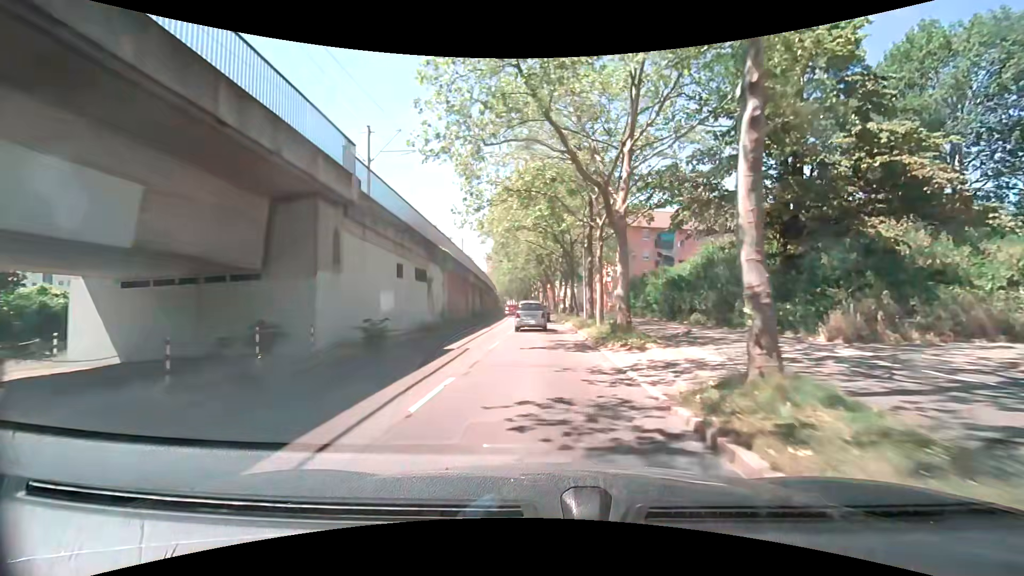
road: tertiary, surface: asphalt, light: Day
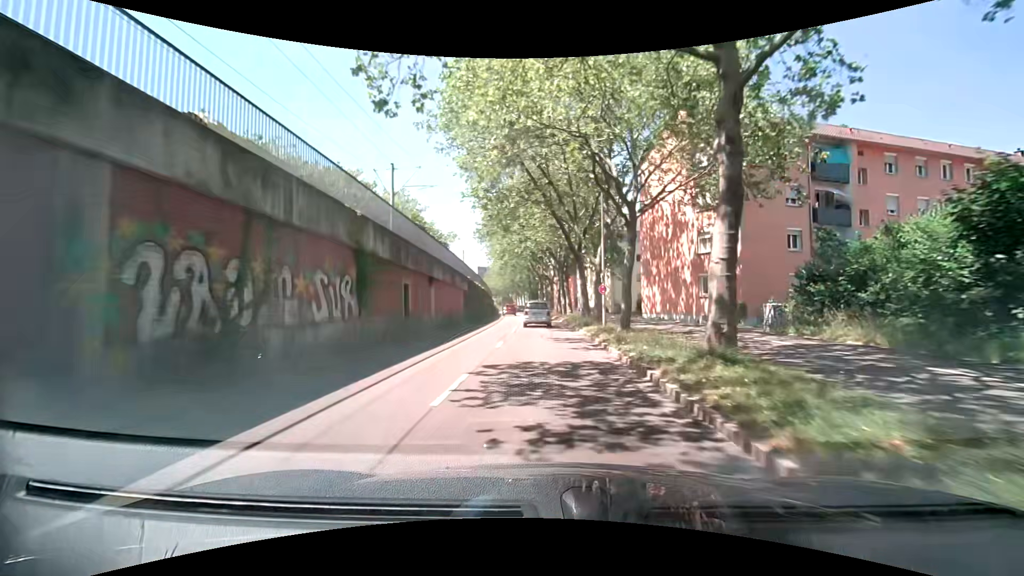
(-0.4, +36.2) m; -2°
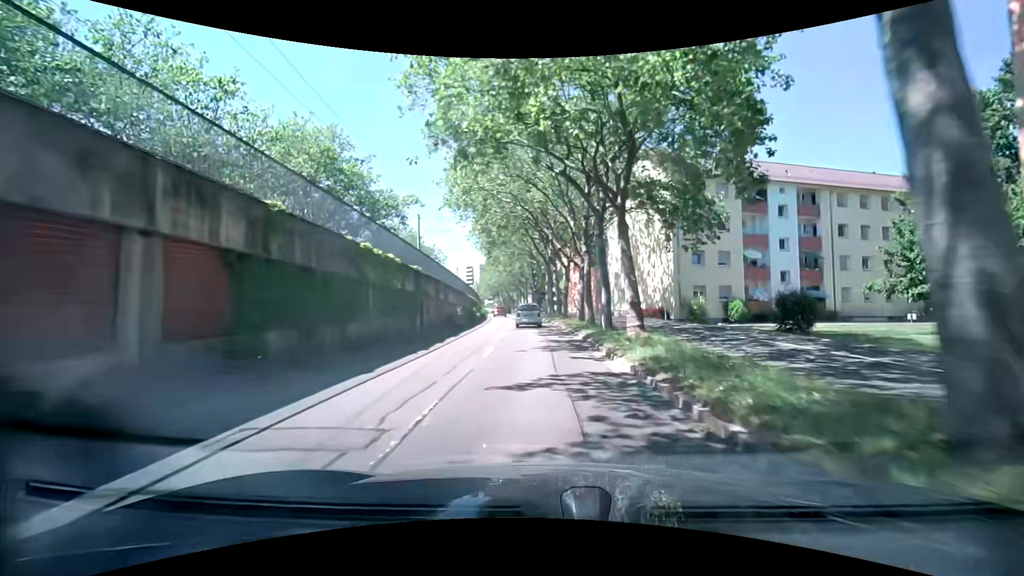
(-0.1, +29.6) m; -1°
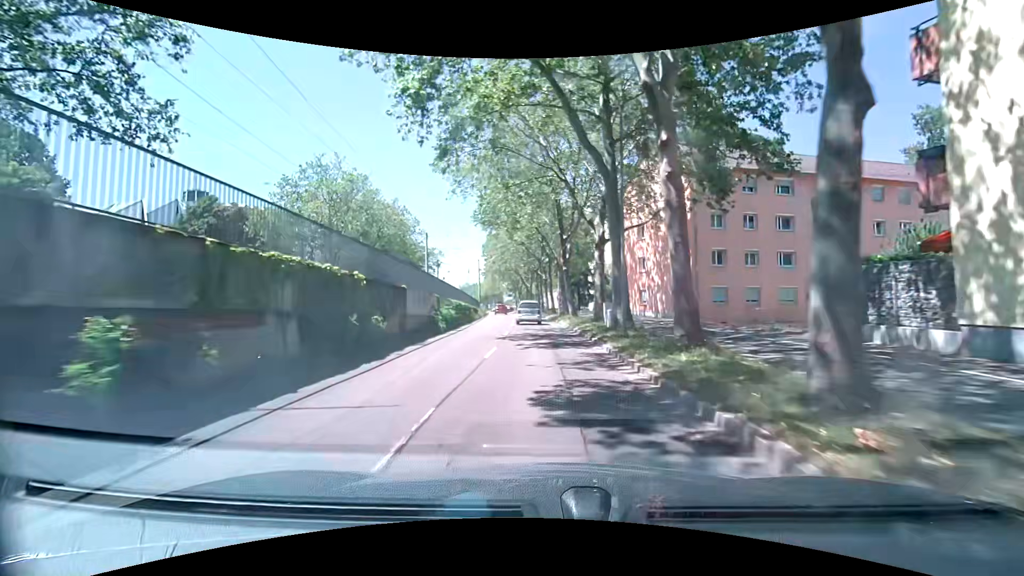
(-1.5, +37.2) m; -3°
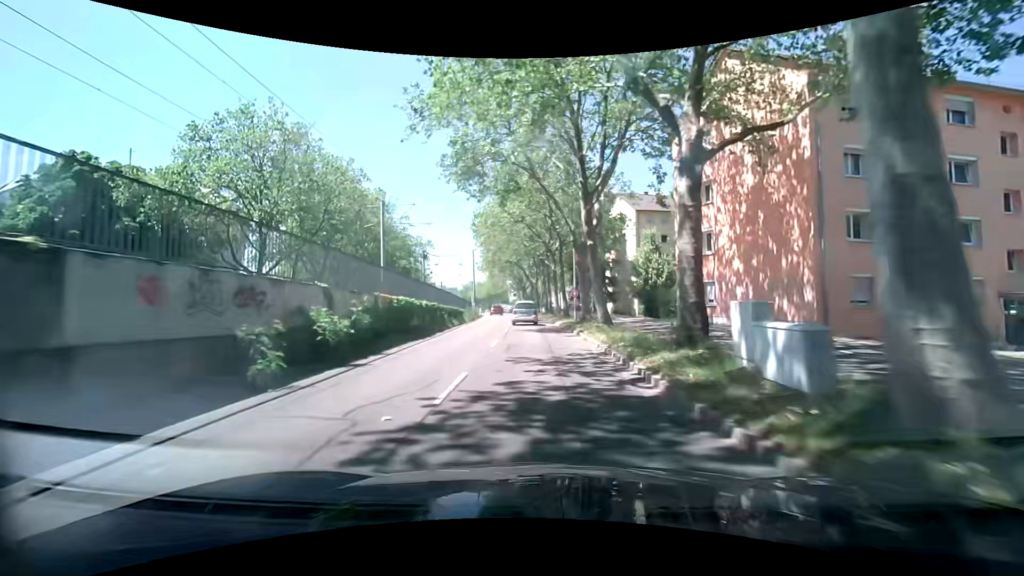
(-0.4, +14.9) m; -4°
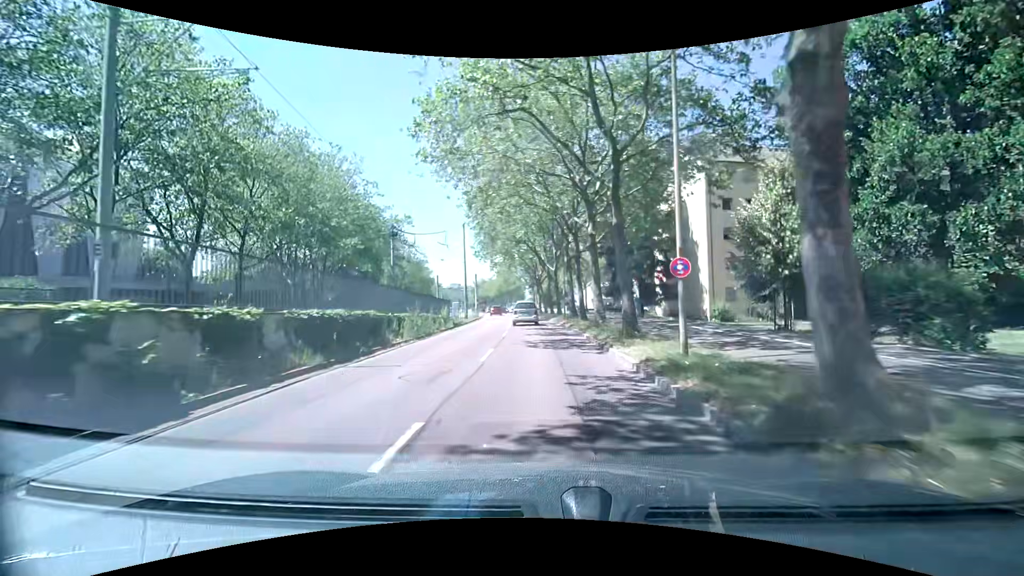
(+0.5, +22.0) m; 0°
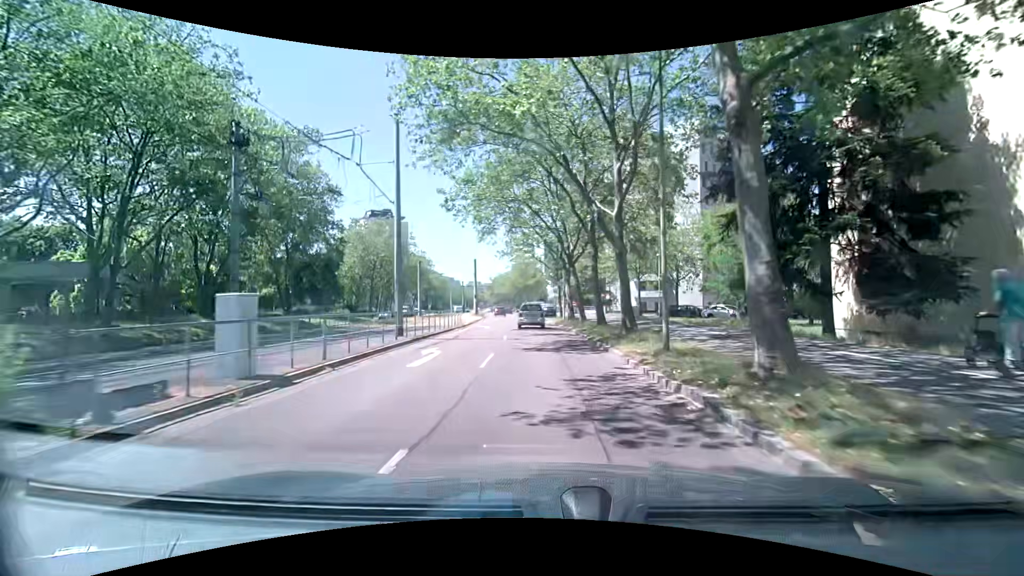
(-0.6, +28.2) m; -3°
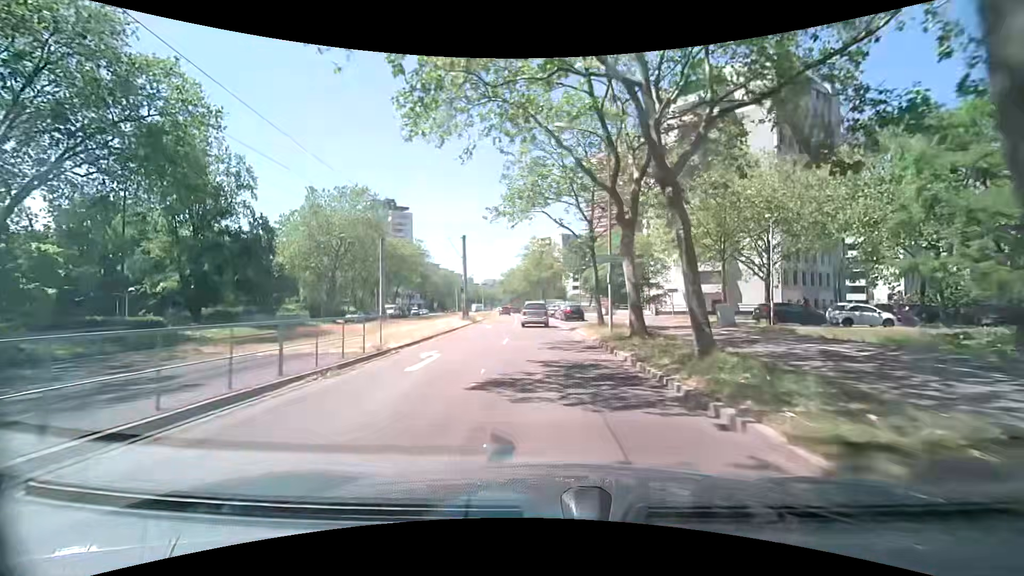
(-0.4, +20.5) m; -2°
(0, +10) (0, +20) (0, +30) (-1, +40) (-1, +50) (-2, +60) (-2, +70) (-3, +80) (-4, +90) (-5, +100) m
